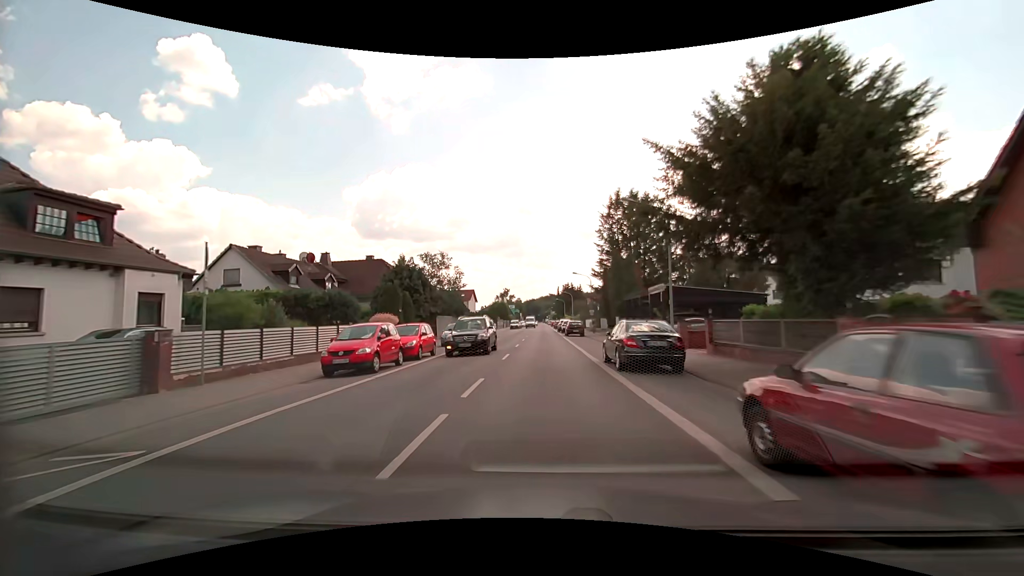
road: primary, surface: asphalt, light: Day
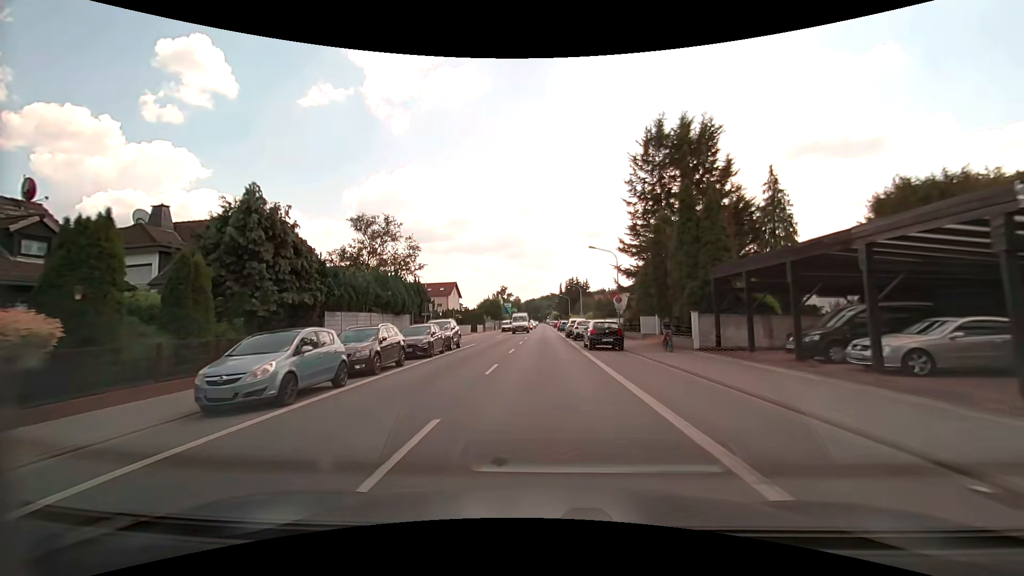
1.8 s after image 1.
(+0.1, +22.8) m; 0°
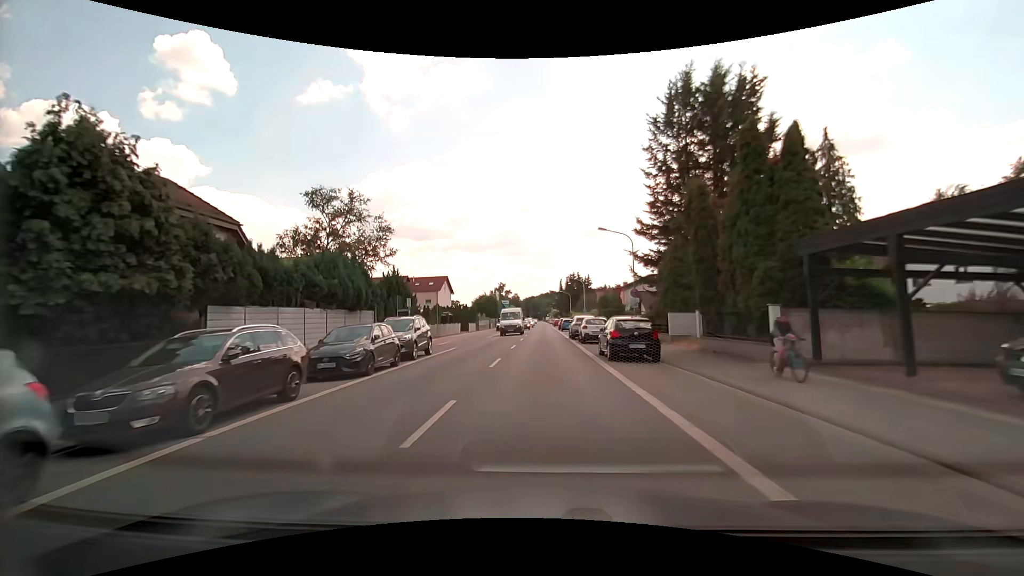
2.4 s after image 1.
(0.0, +7.6) m; 0°
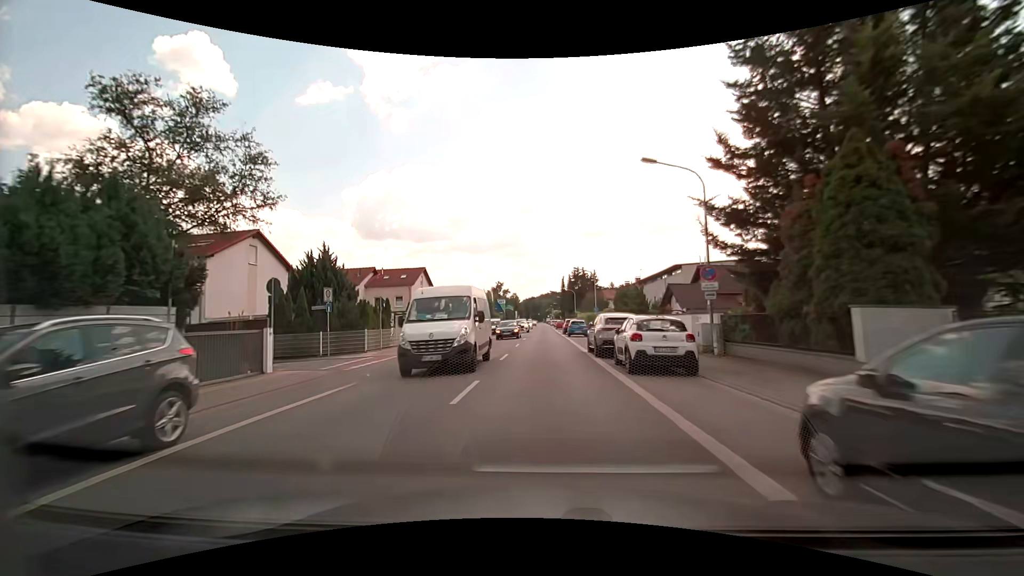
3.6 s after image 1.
(+0.1, +15.3) m; 0°
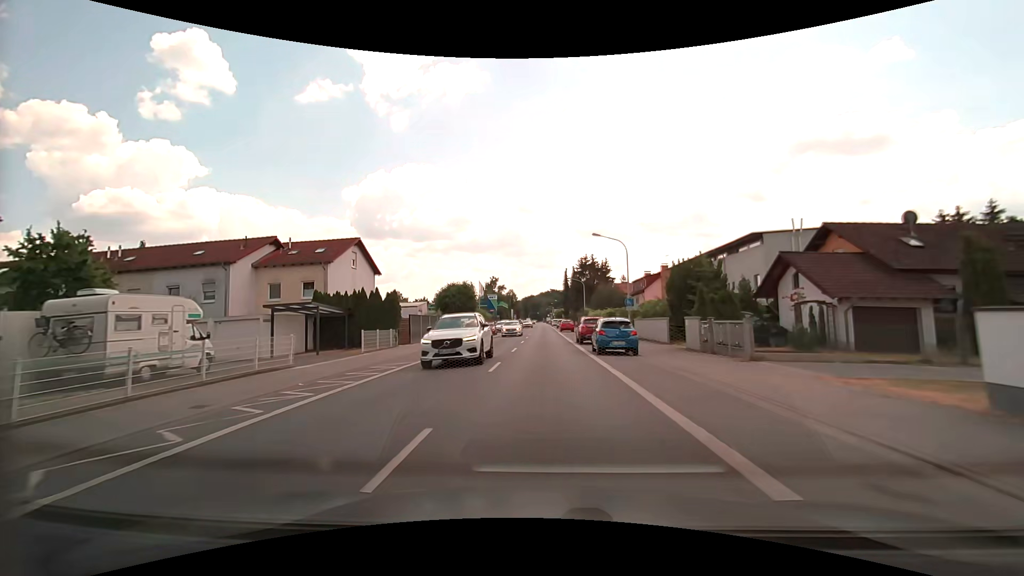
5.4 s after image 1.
(0.0, +22.9) m; 0°
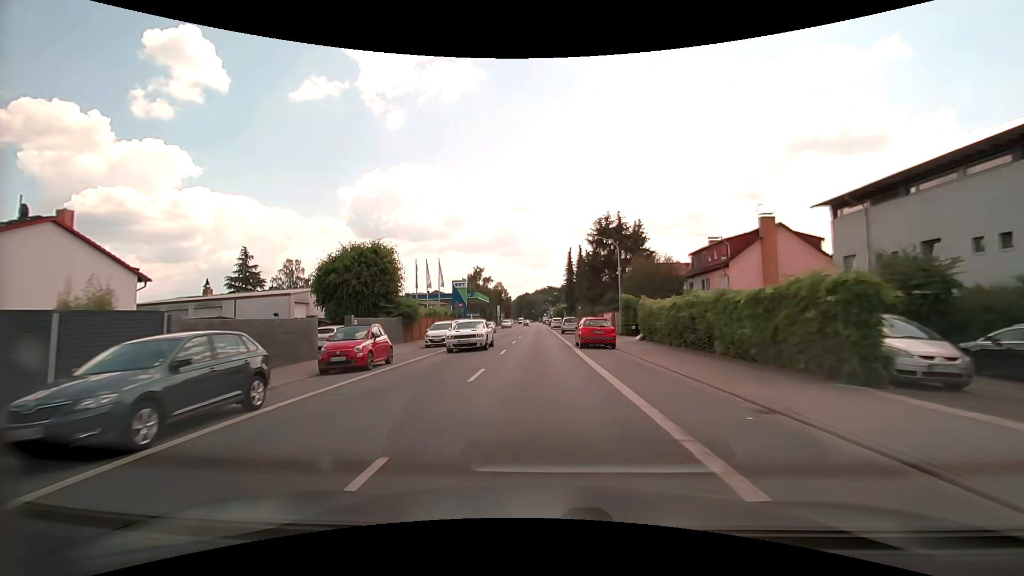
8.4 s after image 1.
(+0.3, +38.3) m; +1°
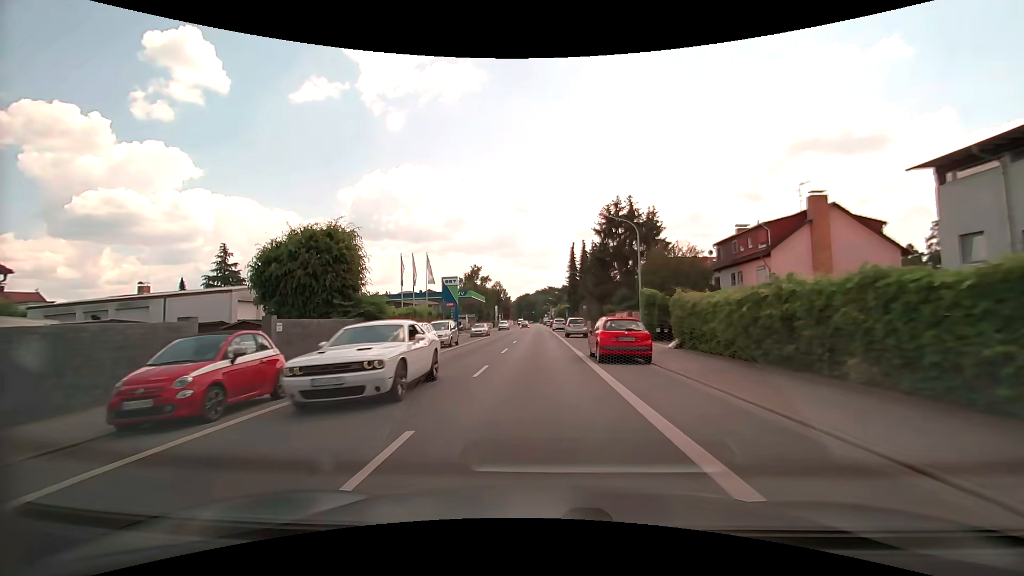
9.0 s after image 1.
(0.0, +7.7) m; 0°
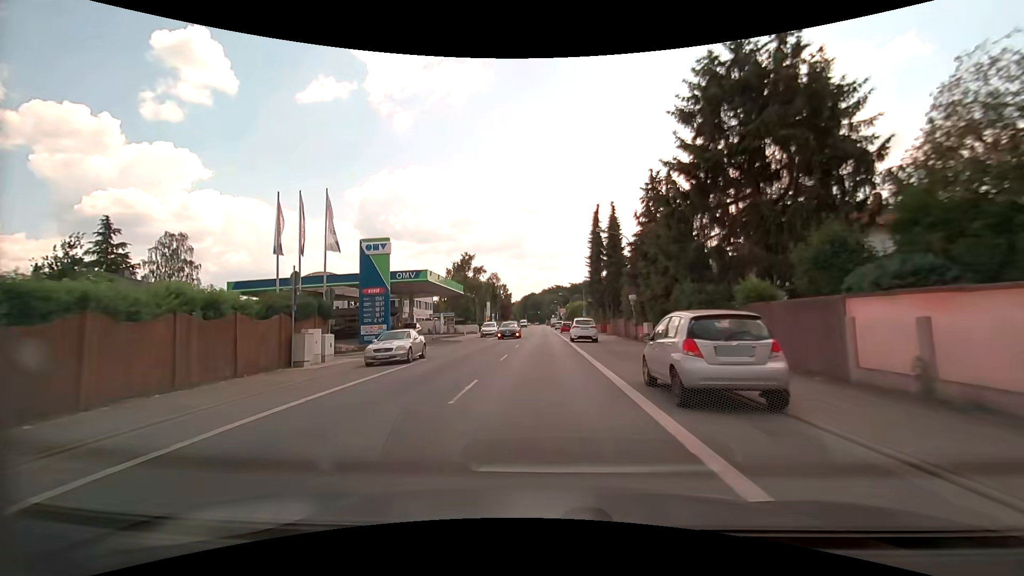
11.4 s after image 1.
(-0.3, +30.7) m; -1°
(0, +10) (0, +20) (0, +30) (0, +40) (0, +50) (0, +60) (0, +70) (0, +80) (0, +90) (0, +100) m
